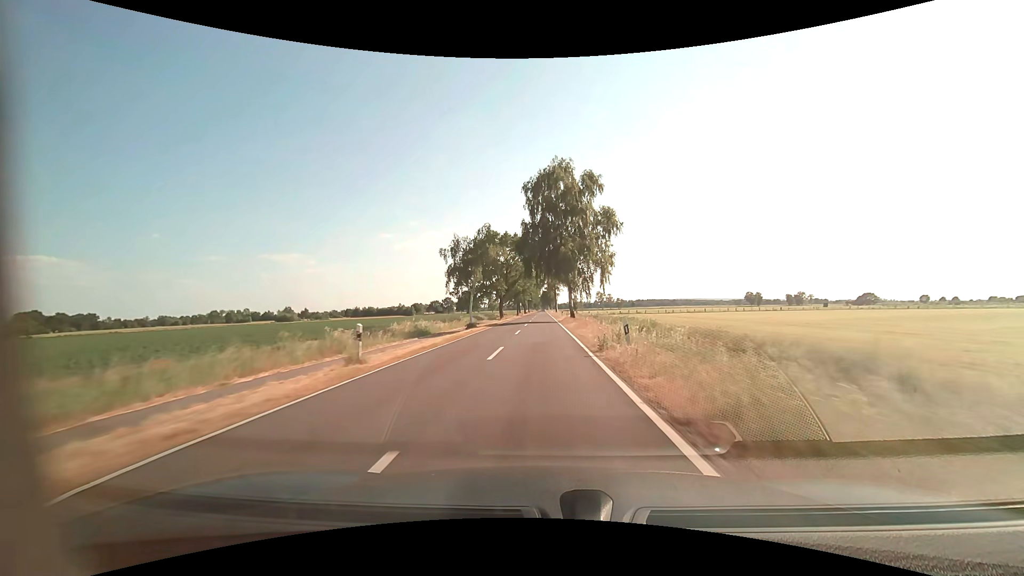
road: tertiary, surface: asphalt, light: Day
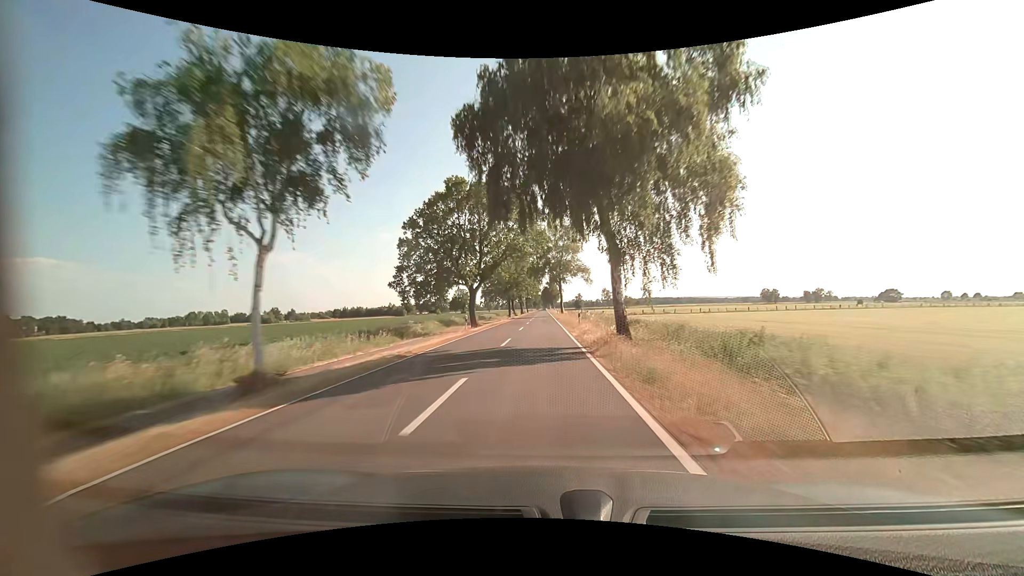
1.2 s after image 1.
(0.0, +31.6) m; 0°
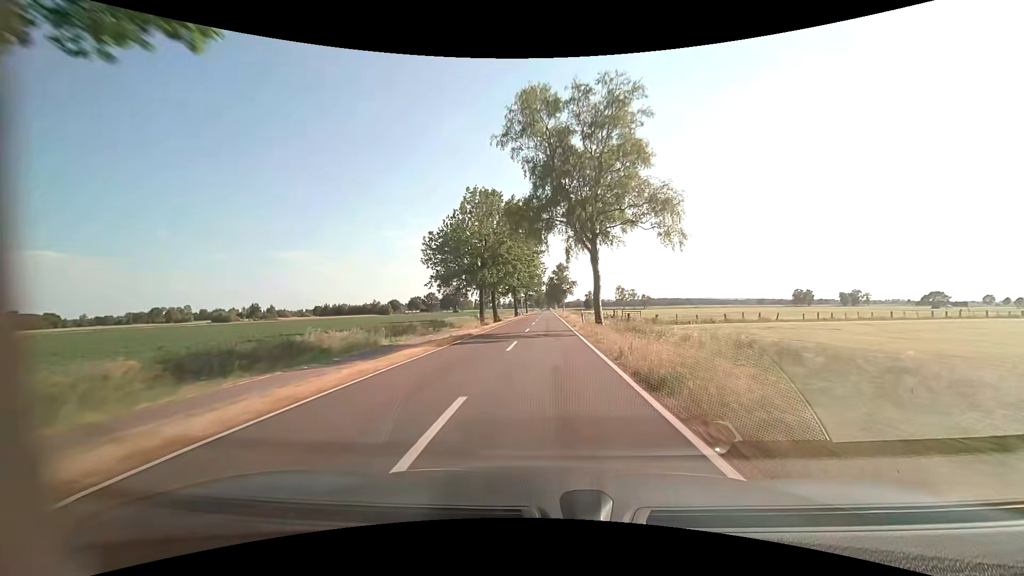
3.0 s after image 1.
(-0.4, +47.4) m; -1°
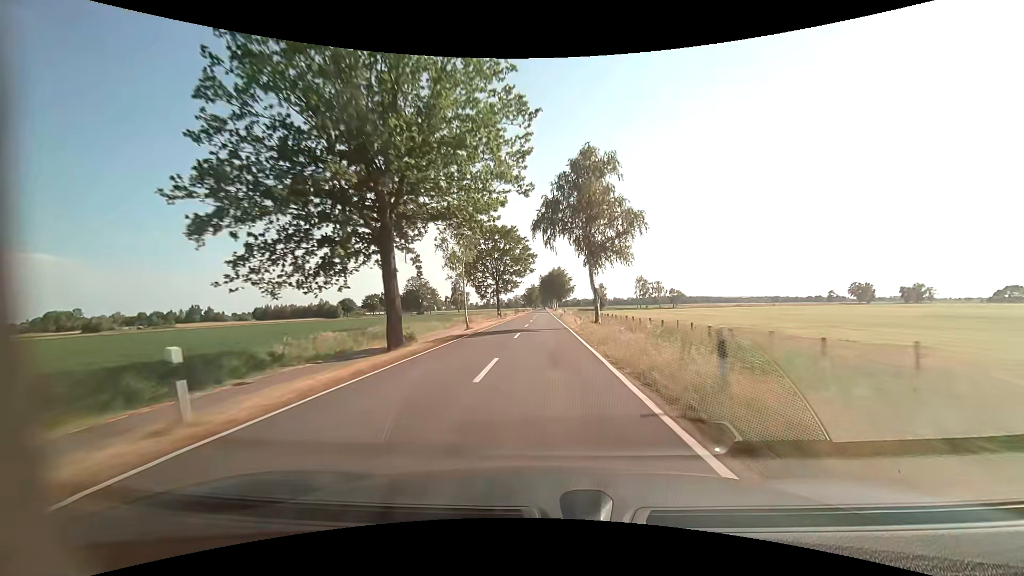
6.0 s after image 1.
(+0.6, +79.2) m; +1°
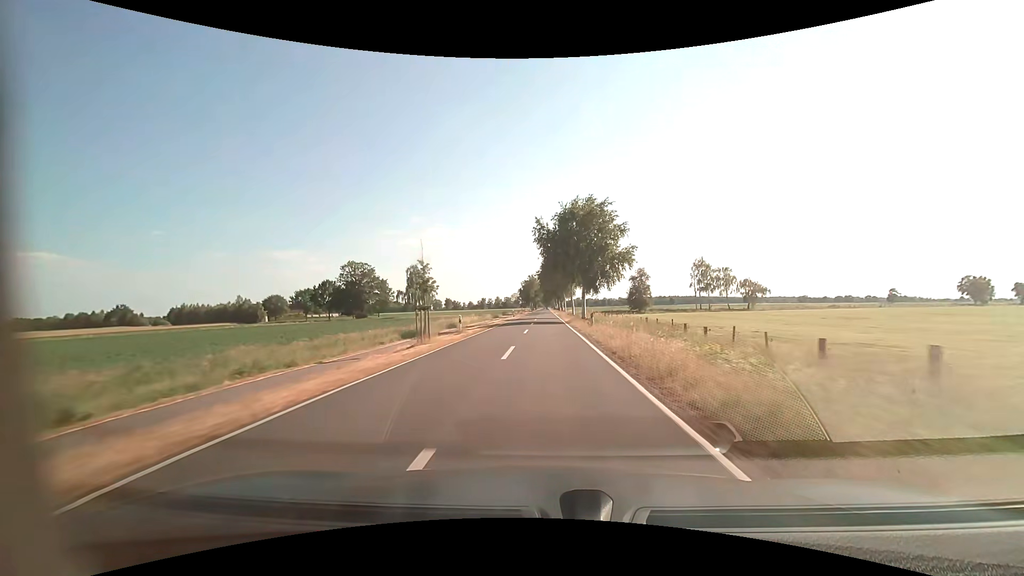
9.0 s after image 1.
(-0.4, +79.2) m; 0°
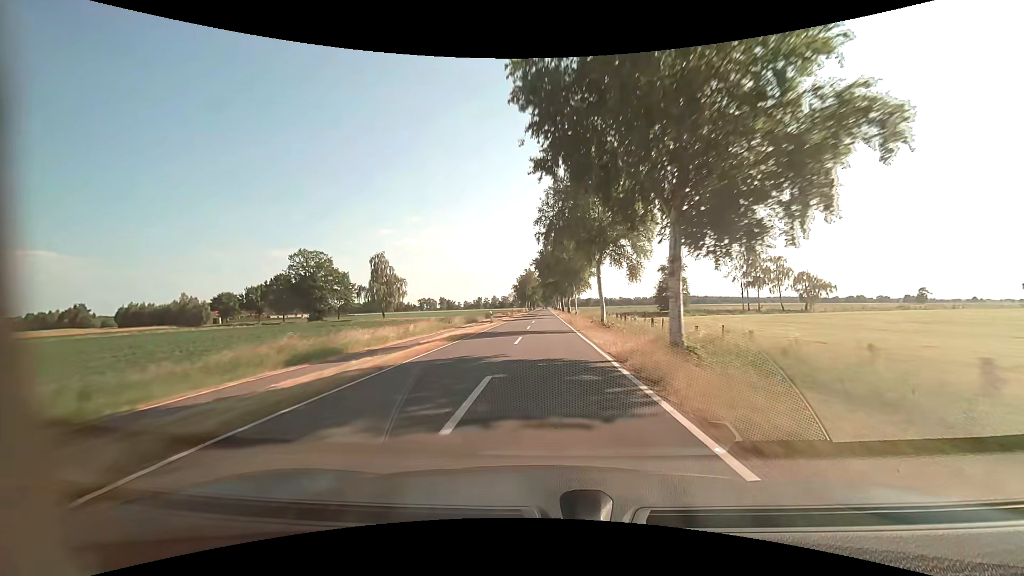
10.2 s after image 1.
(+0.1, +31.7) m; 0°
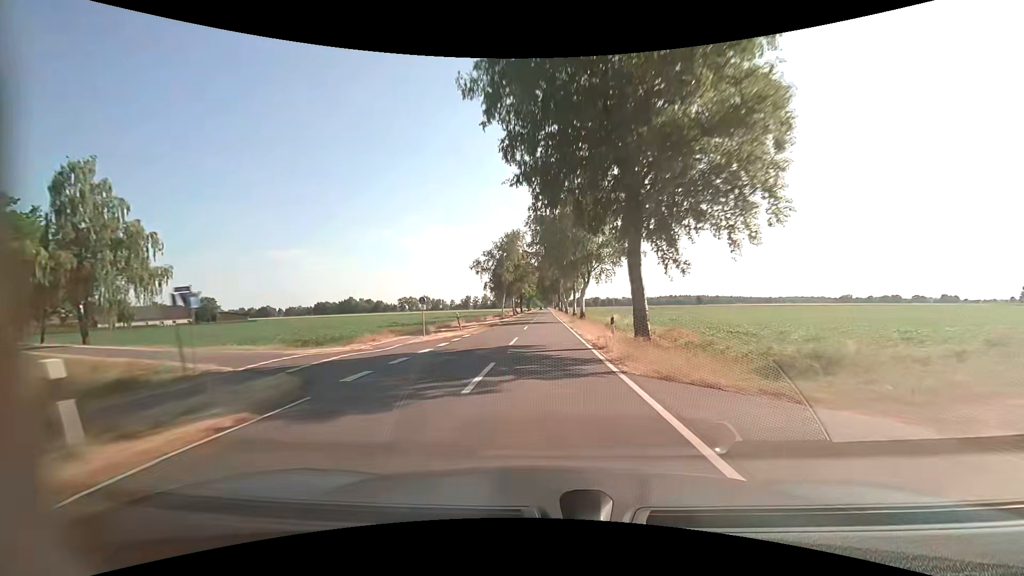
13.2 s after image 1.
(+0.2, +79.2) m; 0°
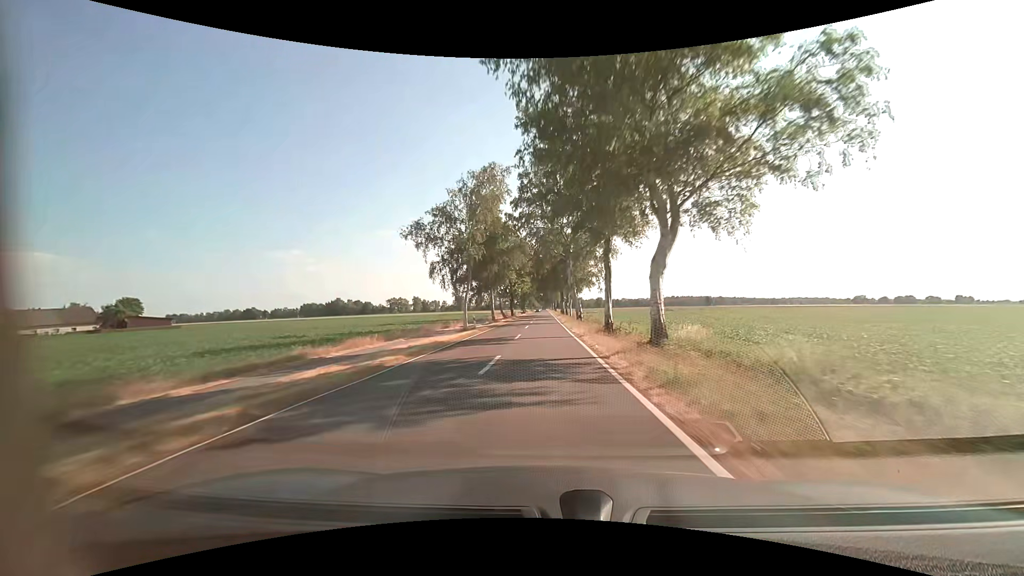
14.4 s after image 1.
(0.0, +31.7) m; 0°
(0, +10) (0, +20) (0, +30) (0, +40) (0, +50) (0, +60) (0, +70) (0, +80) (0, +90) (0, +100) m
